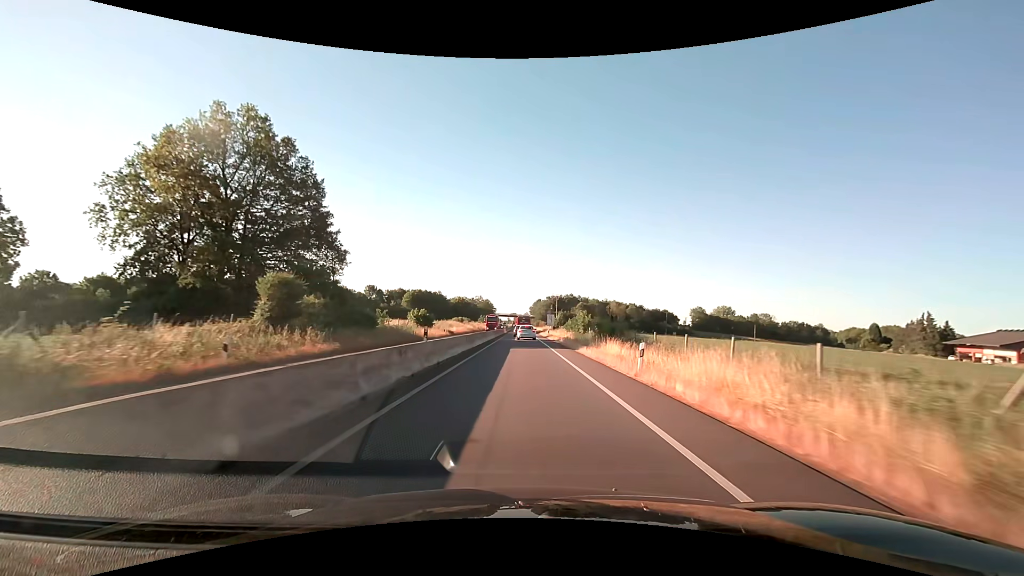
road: trunk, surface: asphalt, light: Day
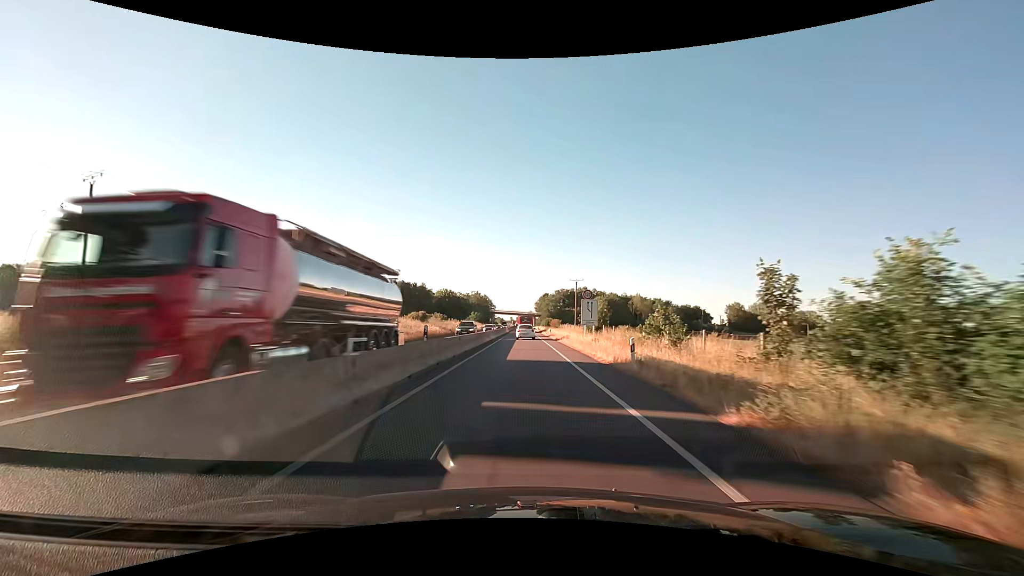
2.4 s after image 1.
(-0.1, +48.7) m; 0°
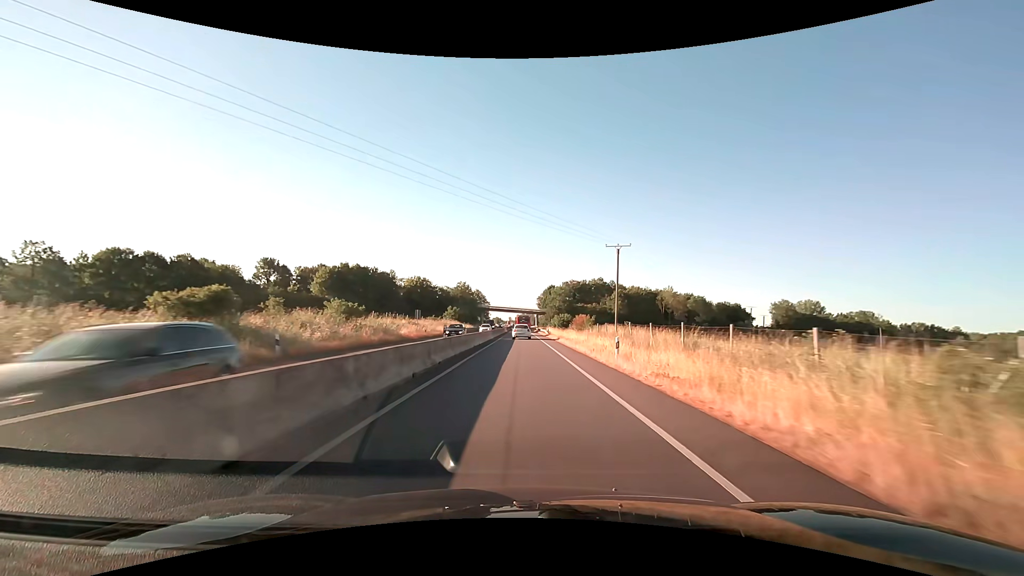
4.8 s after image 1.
(0.0, +48.0) m; 0°
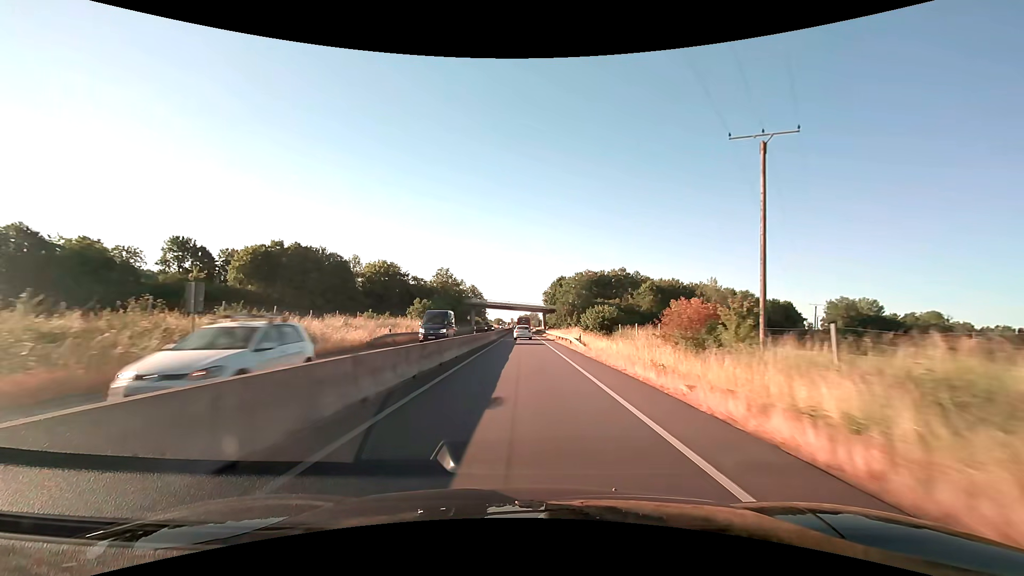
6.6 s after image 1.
(-0.1, +36.5) m; 0°
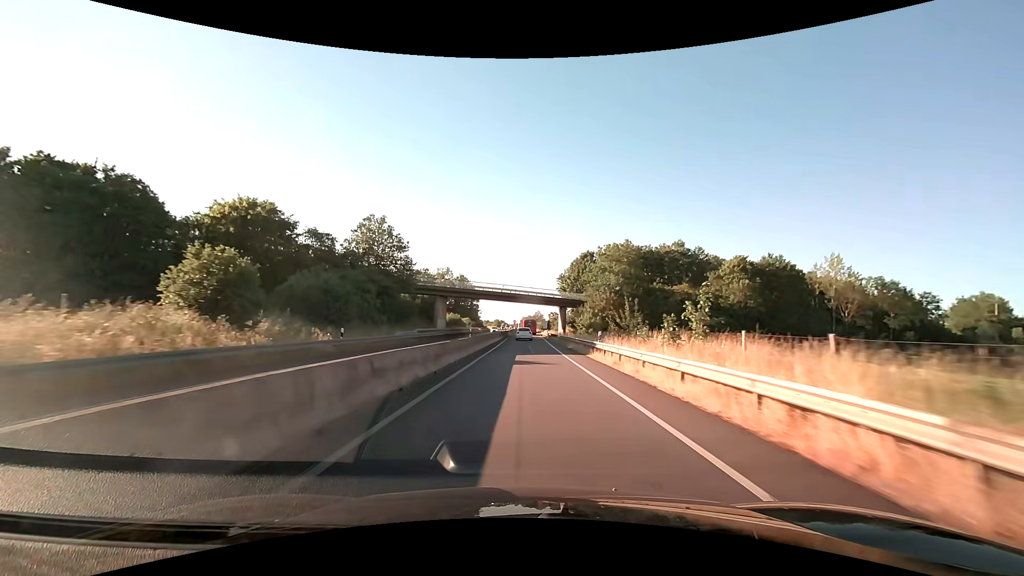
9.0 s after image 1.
(-0.2, +51.0) m; 0°
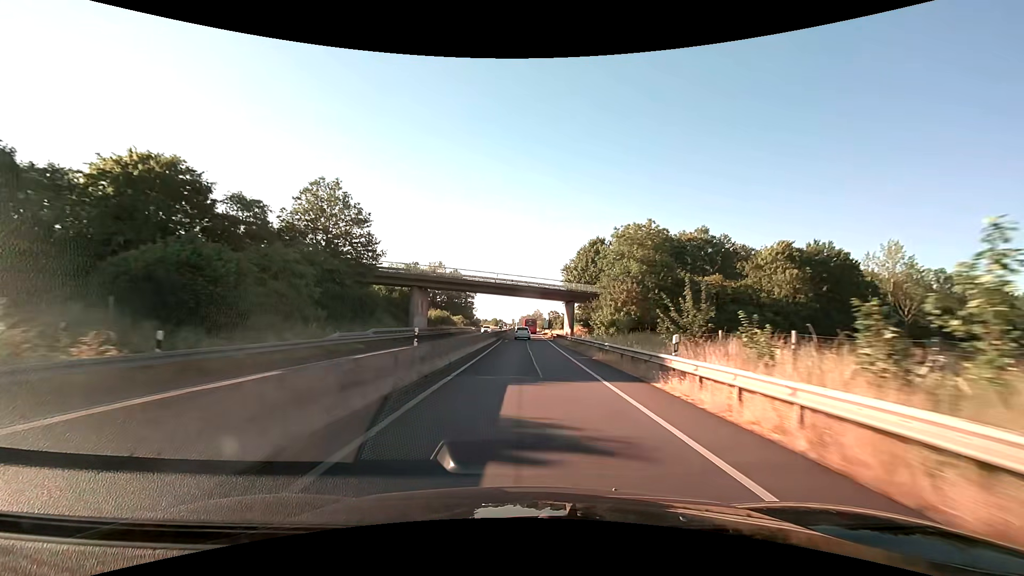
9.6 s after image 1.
(0.0, +13.4) m; 0°
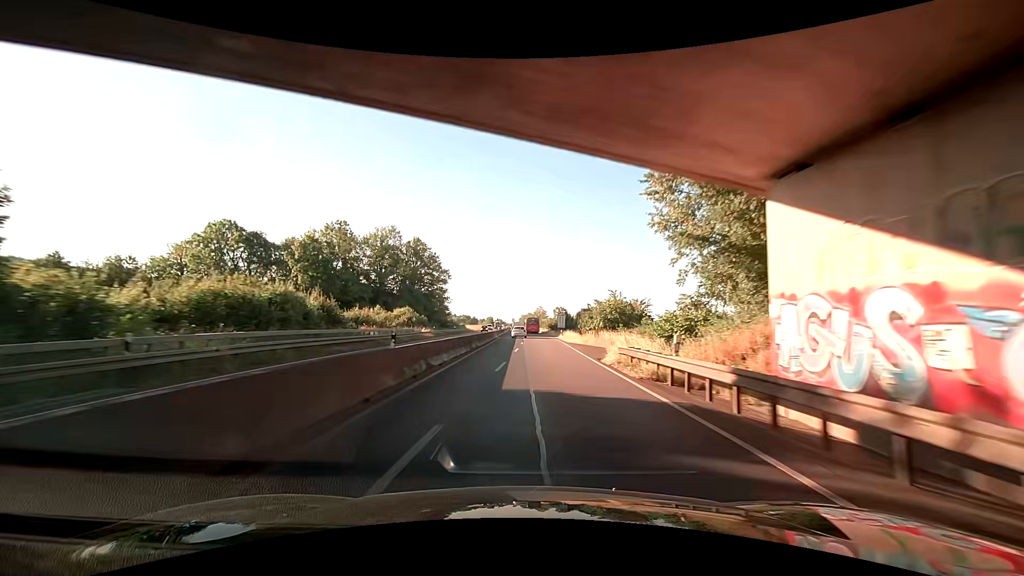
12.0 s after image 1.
(+0.1, +57.2) m; 0°
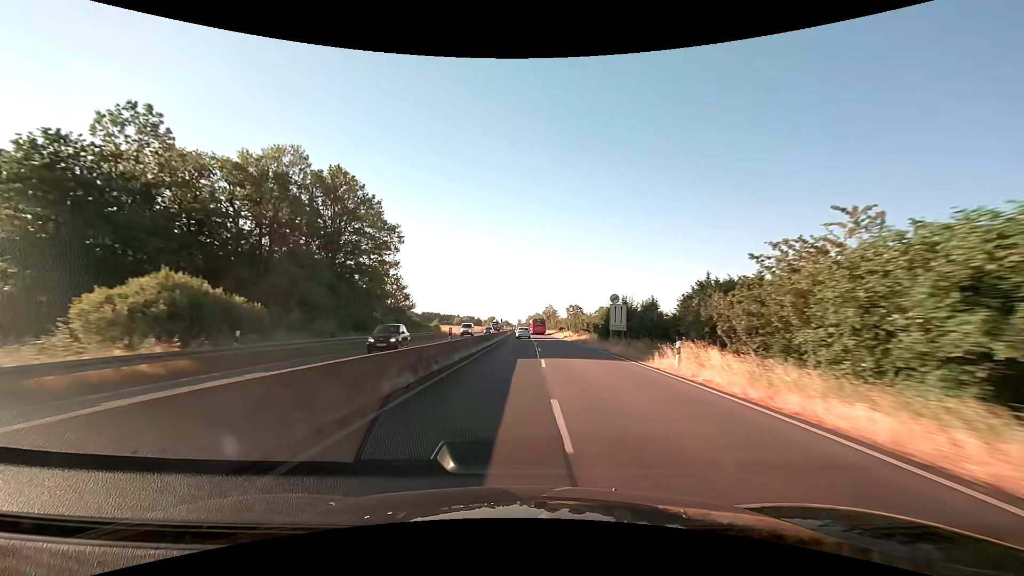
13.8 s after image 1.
(-0.1, +46.4) m; -1°
(0, +10) (0, +20) (0, +30) (0, +40) (0, +50) (0, +60) (0, +70) (0, +80) (0, +90) (0, +100) m
